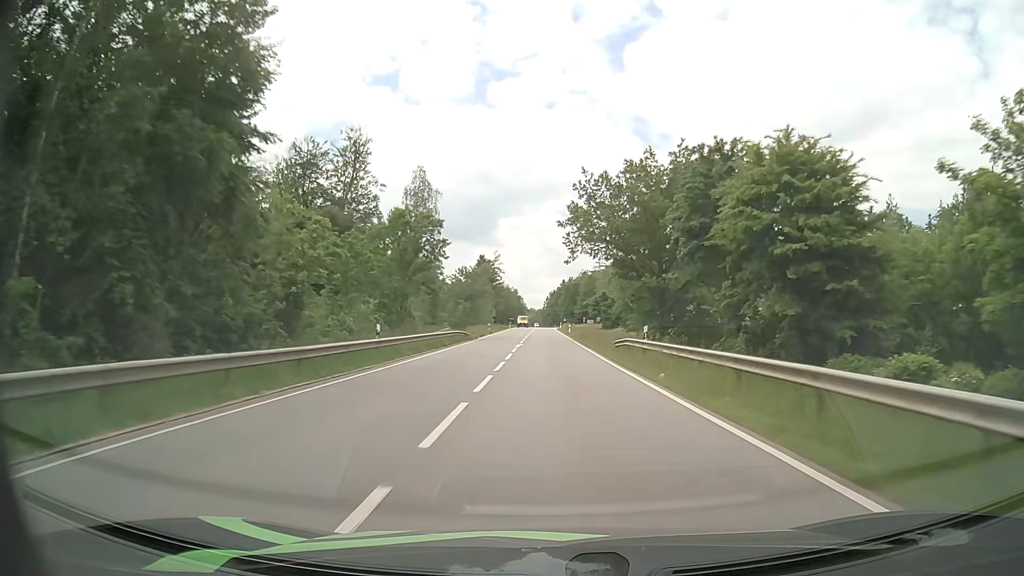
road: secondary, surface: asphalt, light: Day
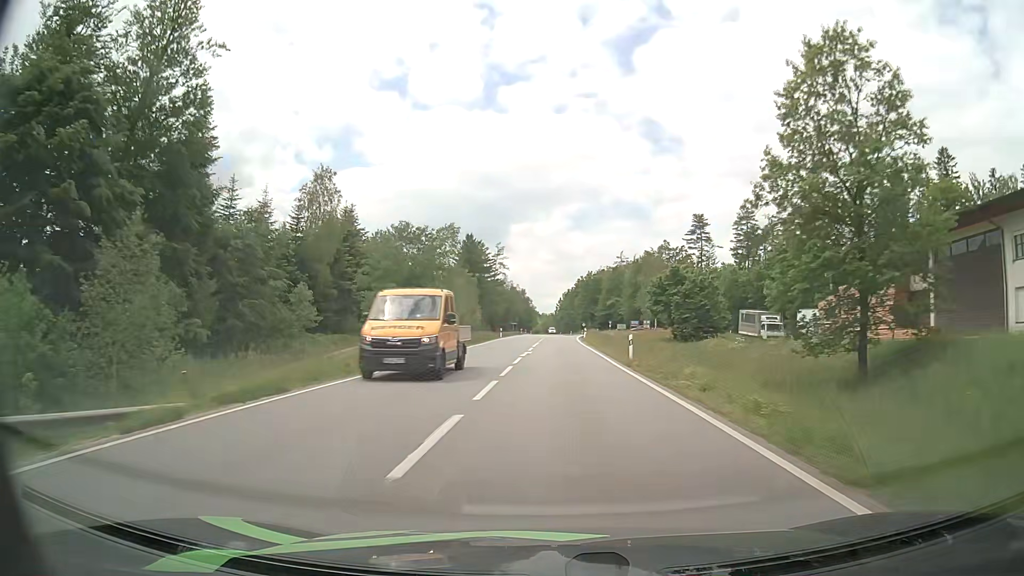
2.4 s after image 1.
(-0.4, +49.7) m; -1°
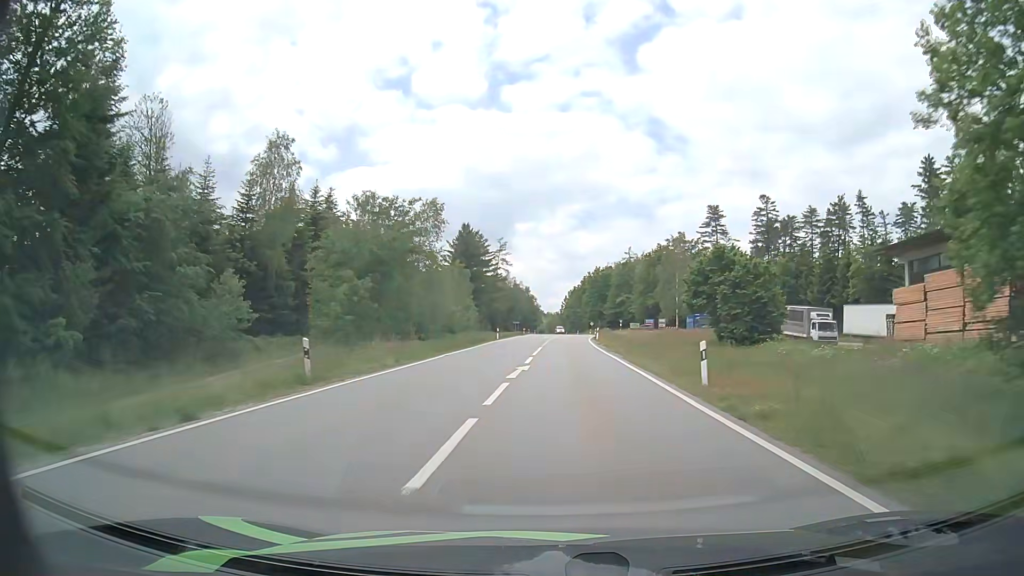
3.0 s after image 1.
(0.0, +12.2) m; 0°
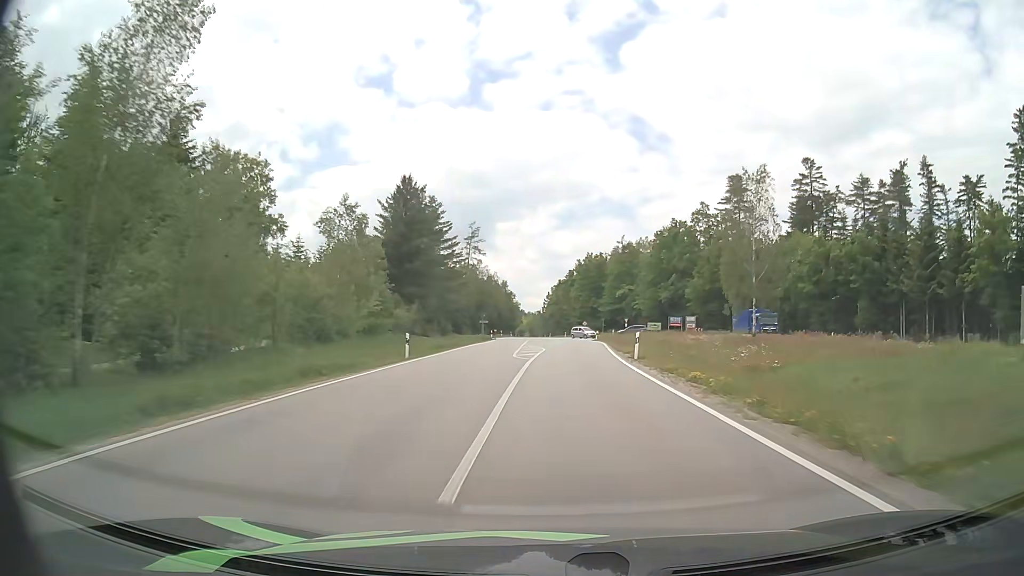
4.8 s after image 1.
(+0.3, +36.2) m; +1°
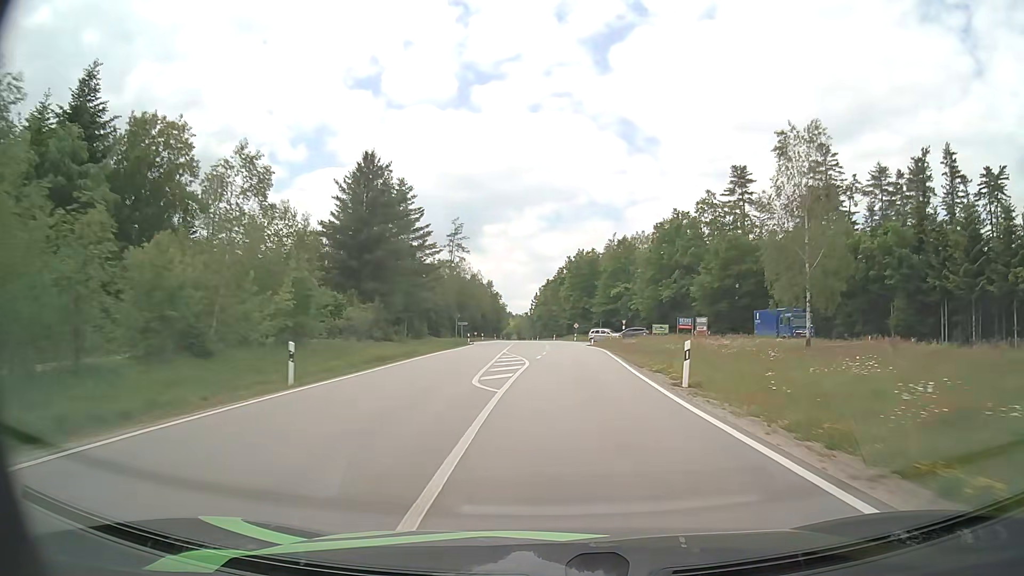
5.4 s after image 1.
(+0.1, +11.9) m; +1°
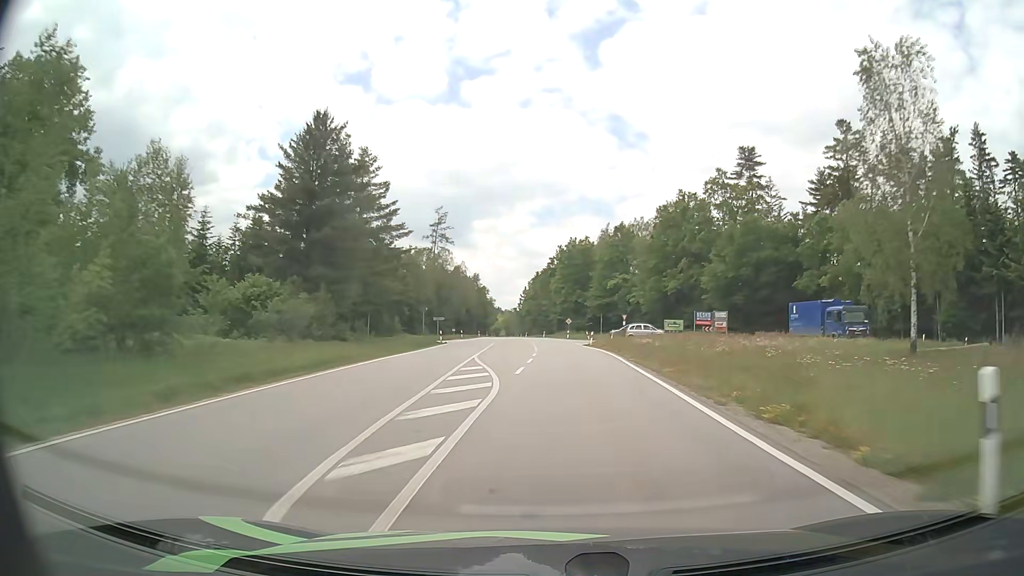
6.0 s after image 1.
(+0.1, +11.8) m; +1°
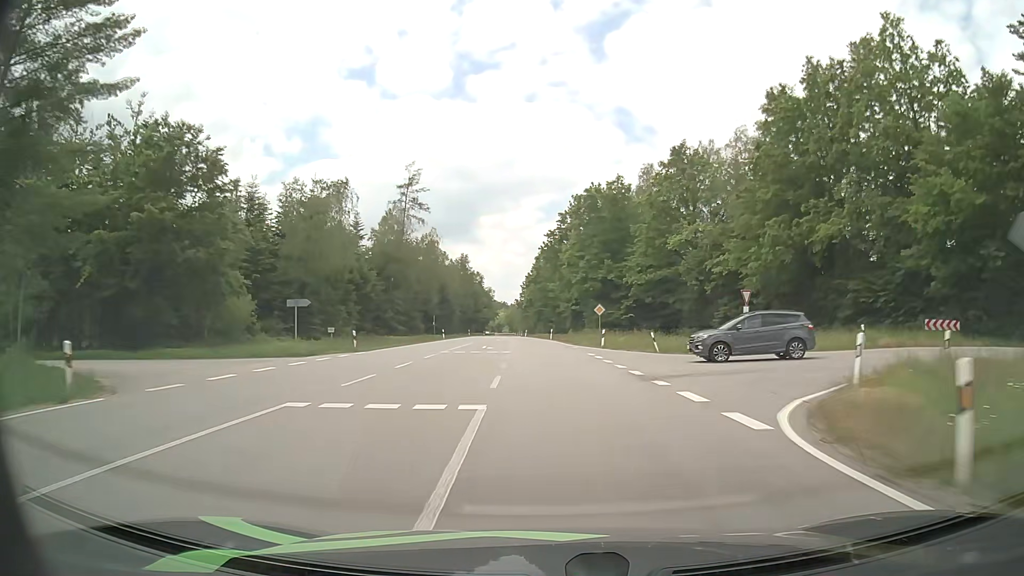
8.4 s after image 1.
(-0.1, +46.4) m; -1°
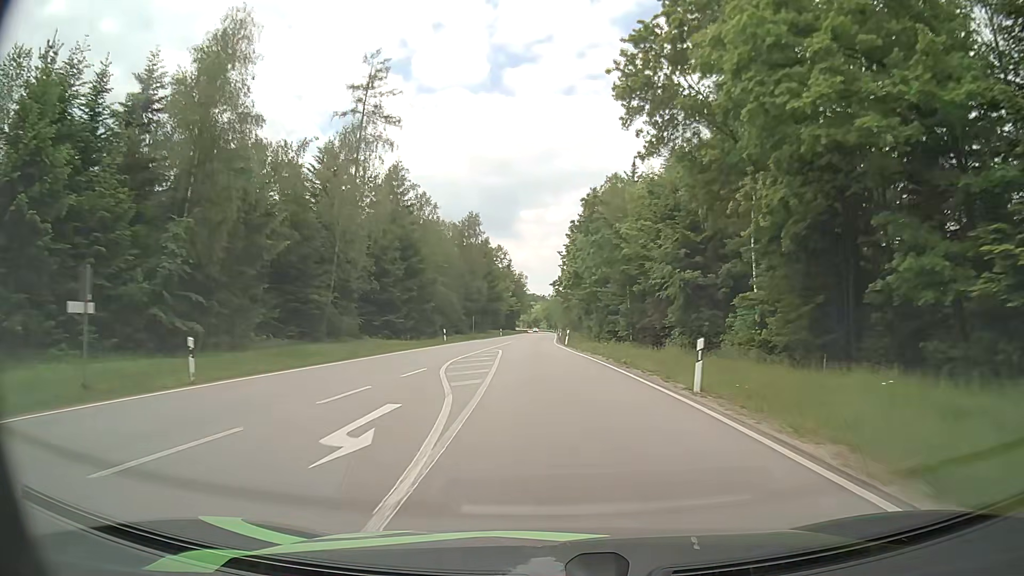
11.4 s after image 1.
(-1.7, +56.5) m; -4°
(0, +10) (0, +20) (0, +30) (0, +40) (-1, +50) (0, +60) (0, +70) (0, +80) (0, +90) (0, +100) m
